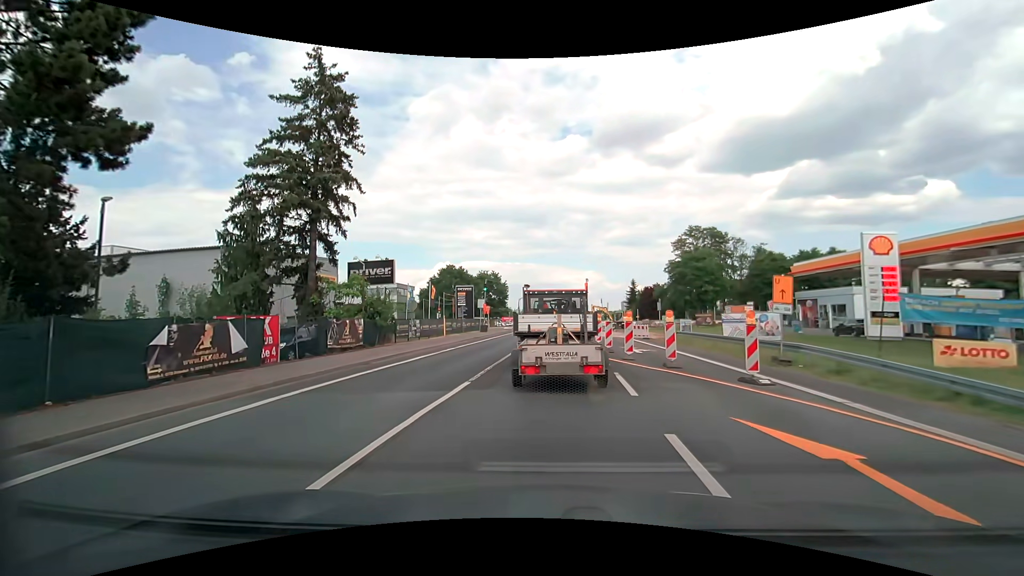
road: secondary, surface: asphalt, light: Day
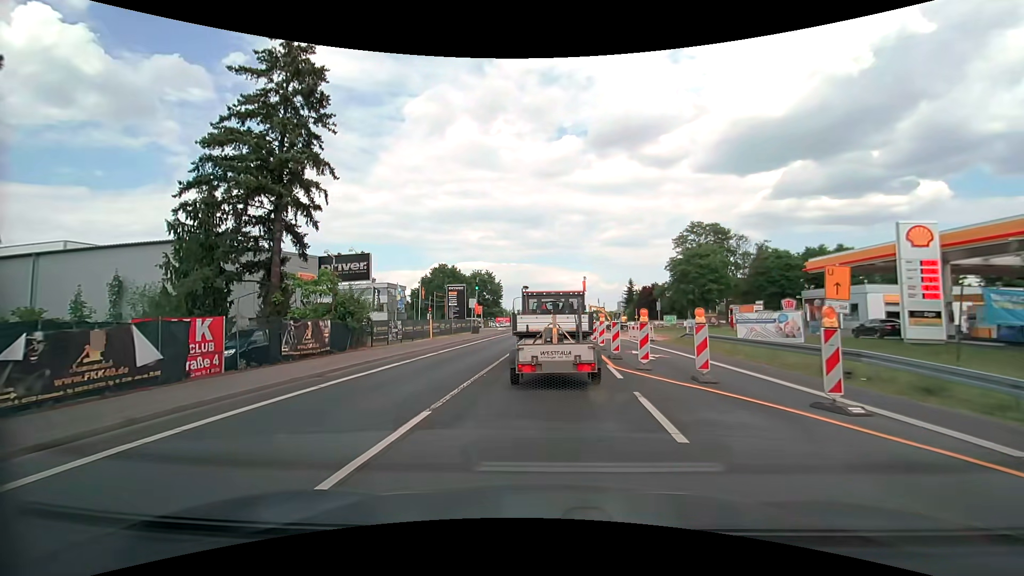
(0.0, +3.4) m; 0°
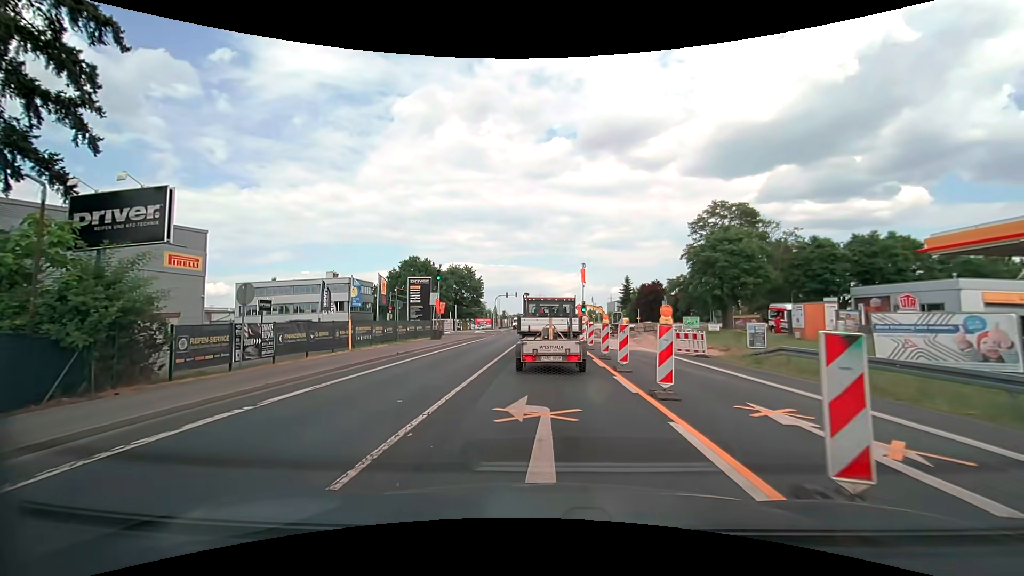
(+0.1, +14.0) m; +1°
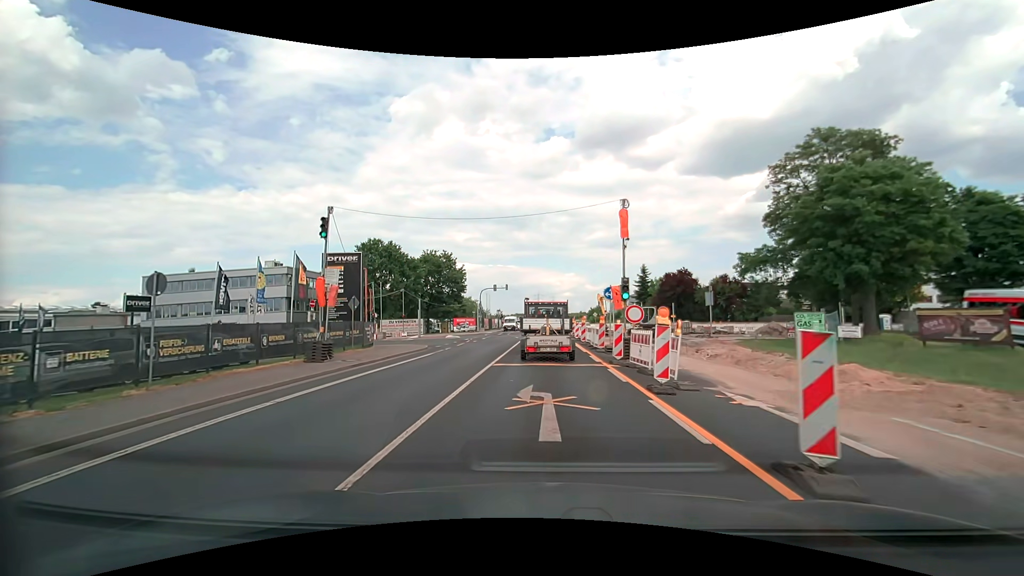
(+0.2, +21.2) m; +1°
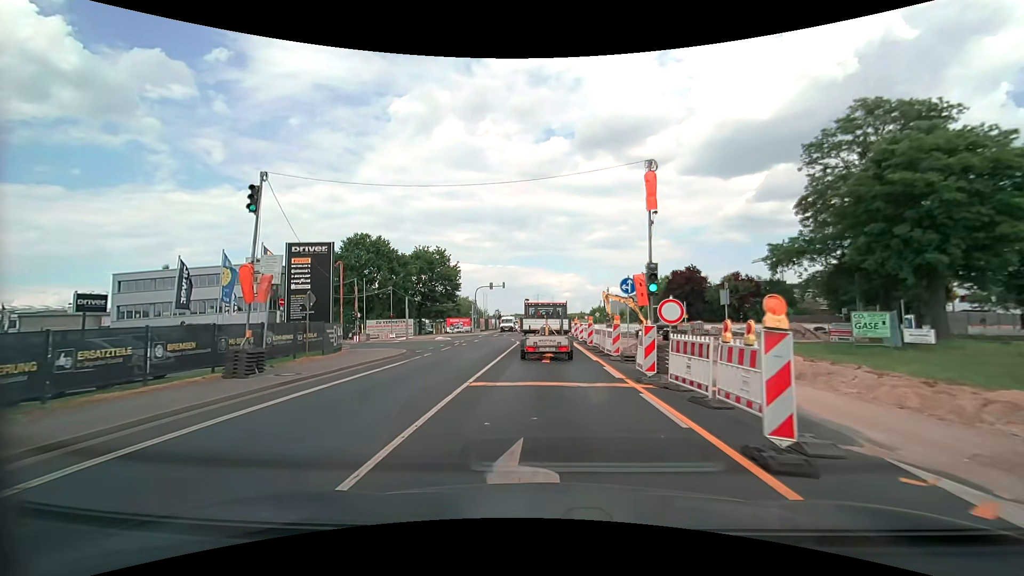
(0.0, +4.9) m; 0°
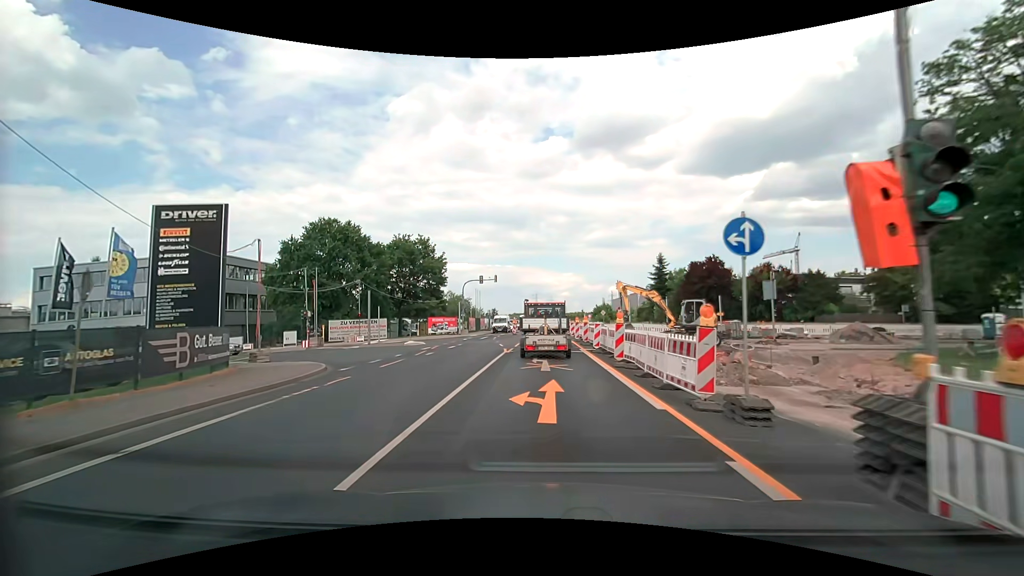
(0.0, +10.2) m; 0°
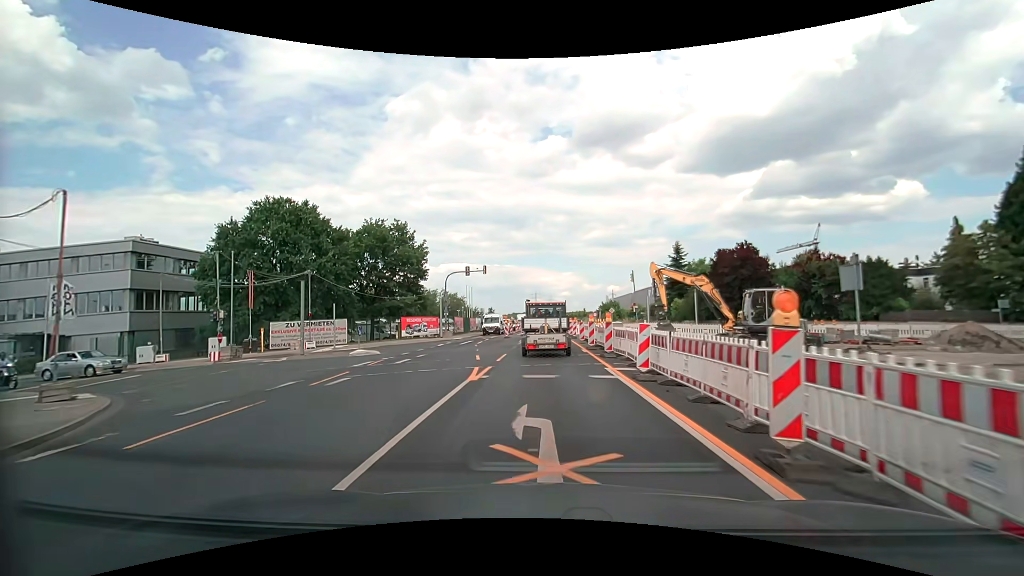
(0.0, +10.6) m; 0°
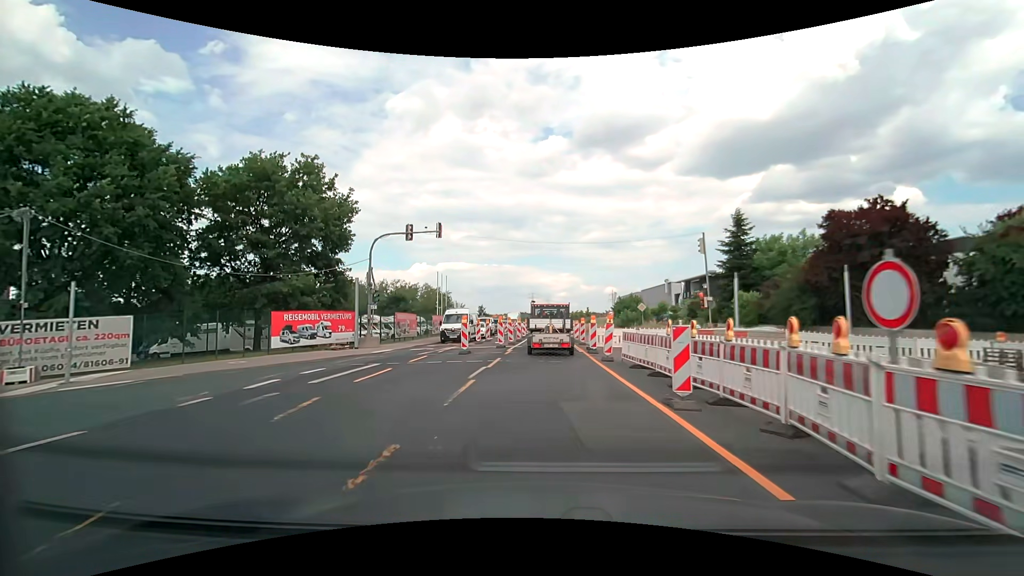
(-0.1, +22.0) m; 0°
(0, +10) (0, +20) (0, +30) (0, +40) (0, +50) (+1, +60) (+2, +70) (+2, +80) (+3, +90) (+2, +100) m
